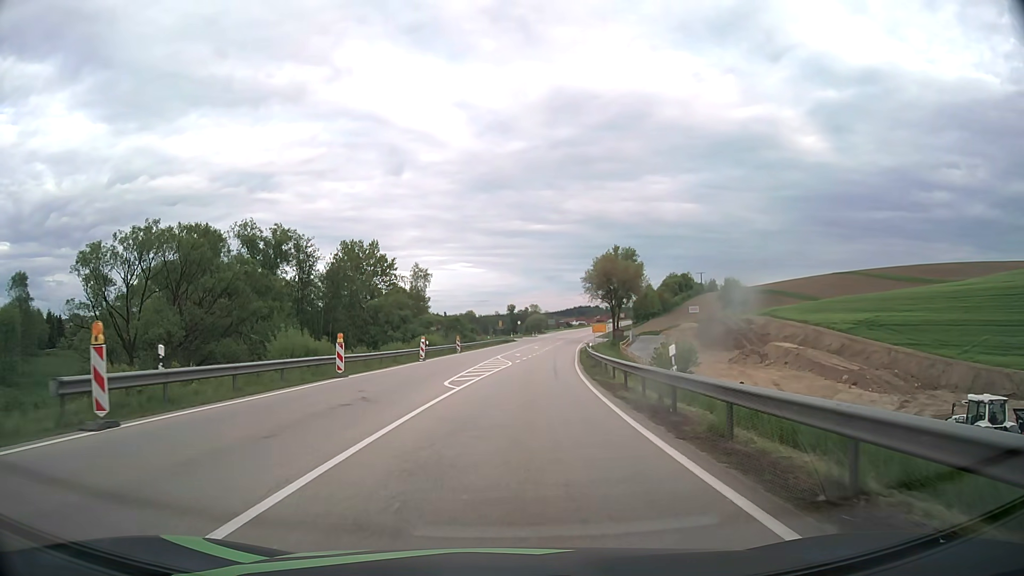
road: primary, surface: asphalt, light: Day
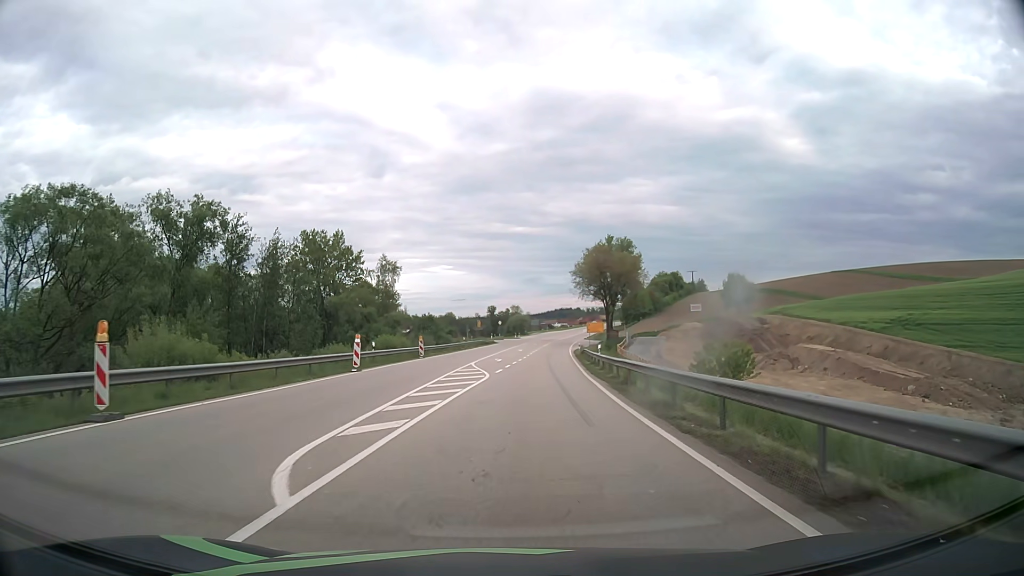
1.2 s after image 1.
(+0.2, +15.1) m; +2°
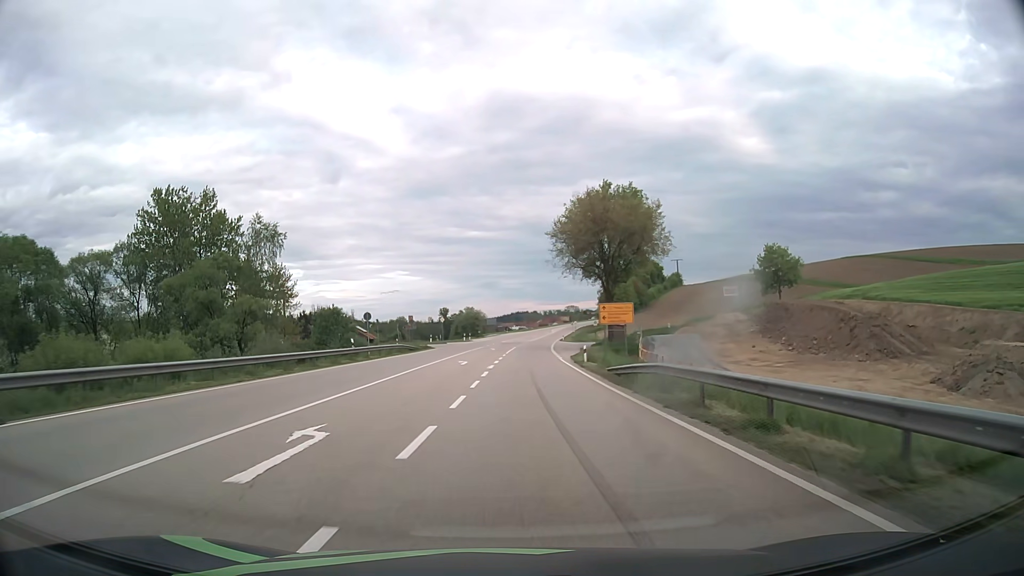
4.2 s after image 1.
(+1.5, +41.5) m; +4°
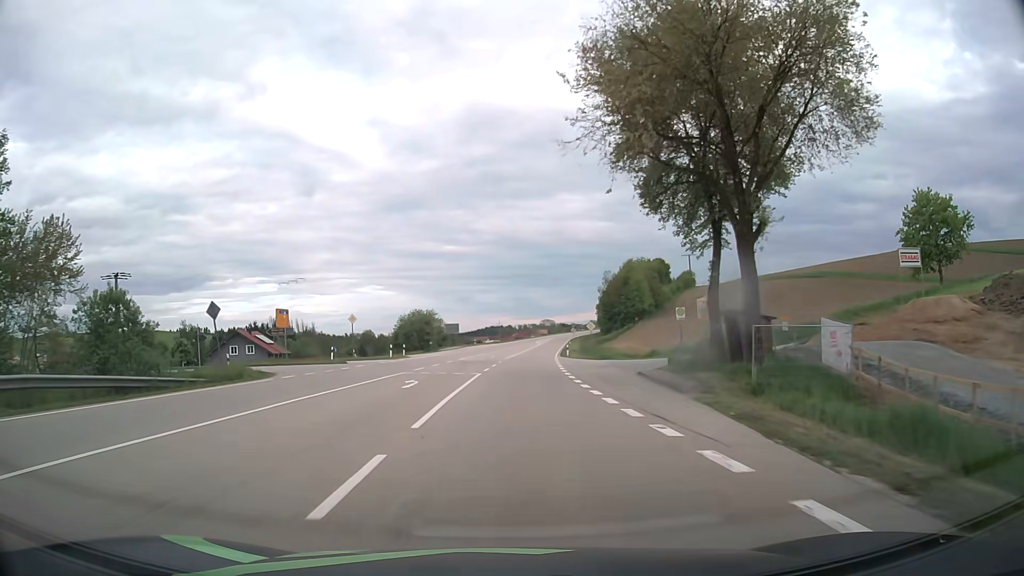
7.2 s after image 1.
(+1.1, +45.3) m; +2°
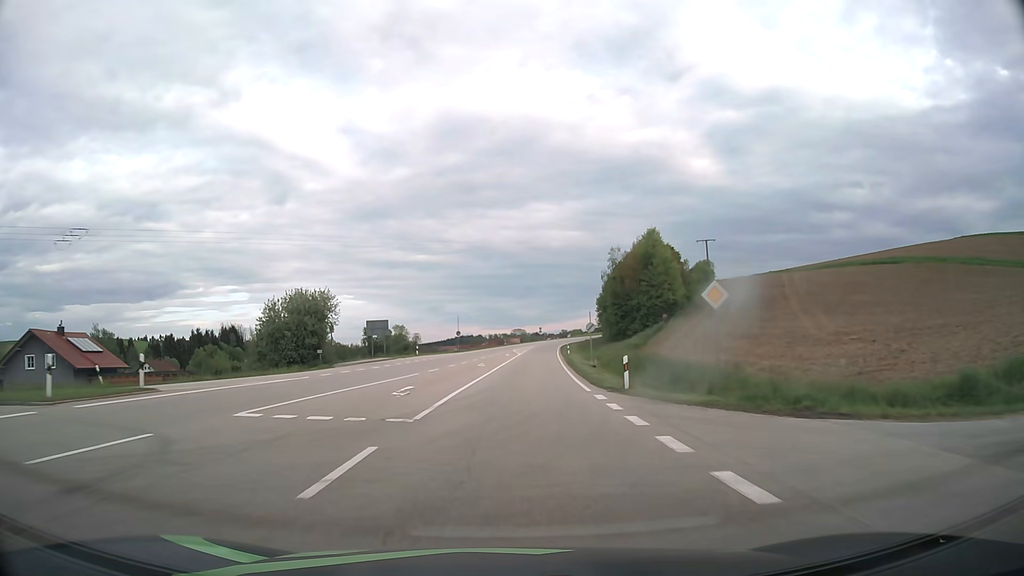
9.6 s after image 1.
(+0.8, +40.8) m; +3°
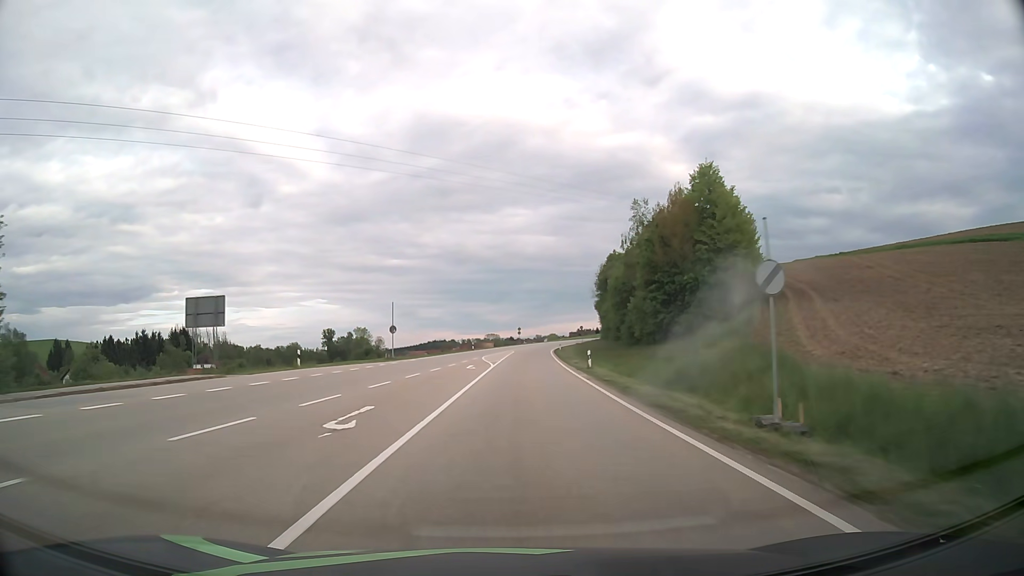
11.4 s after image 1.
(+0.5, +33.5) m; +2°
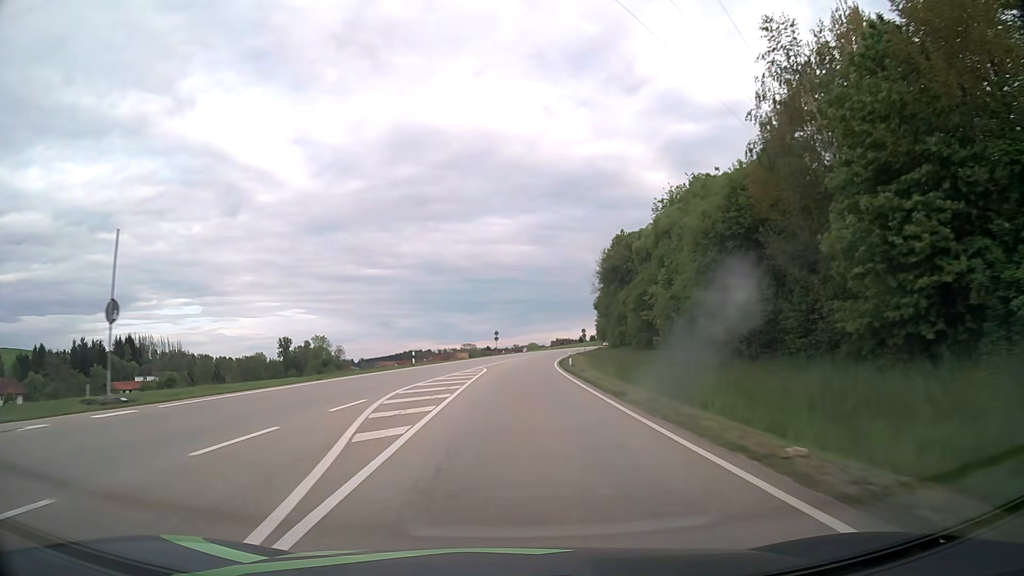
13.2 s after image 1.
(+0.7, +36.7) m; +2°
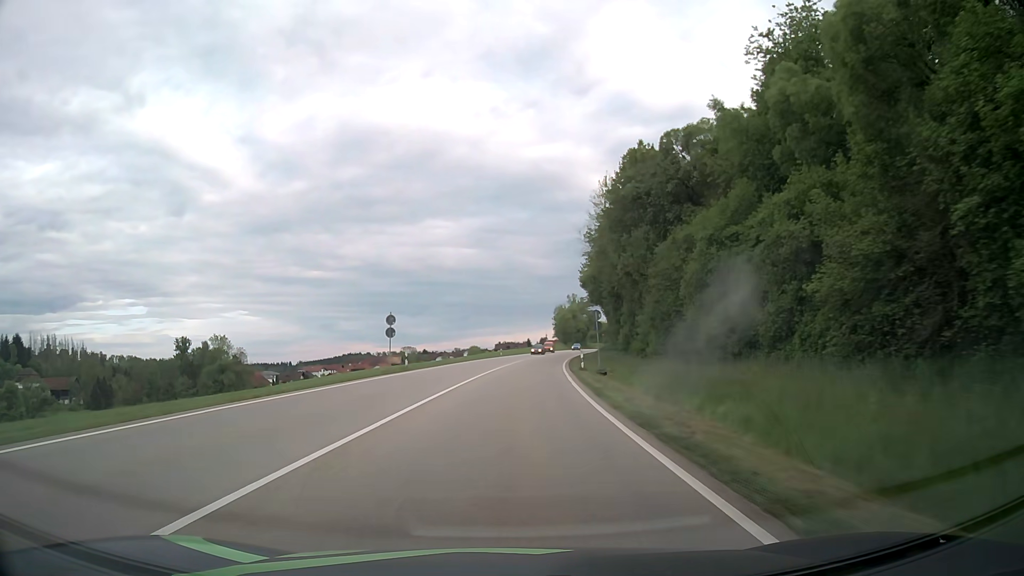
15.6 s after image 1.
(+1.8, +52.7) m; +5°
(0, +10) (0, +20) (+1, +30) (+2, +40) (+3, +50) (+4, +60) (+5, +70) (+6, +80) (+7, +90) (+9, +100) m
